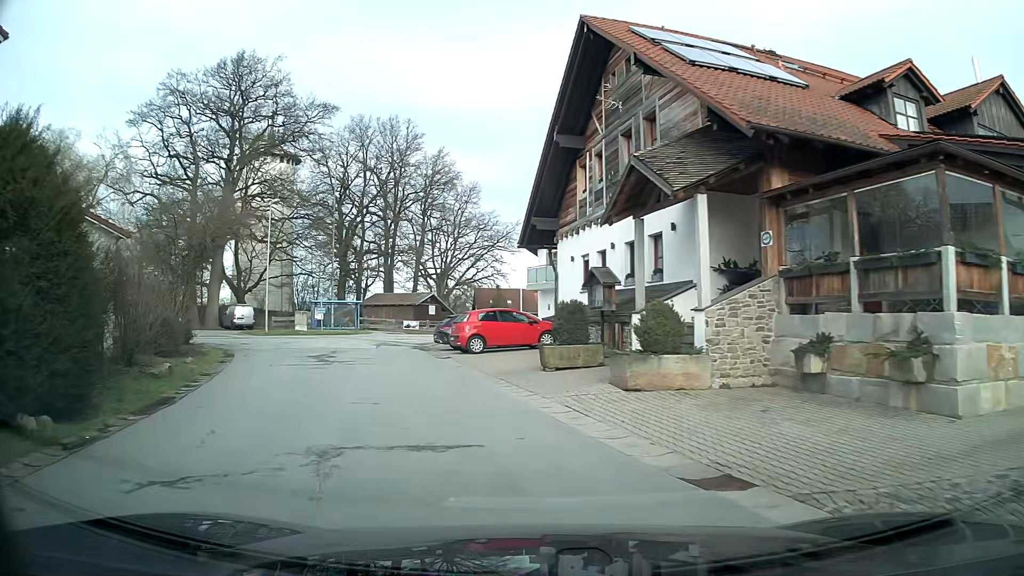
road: unclassified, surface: asphalt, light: Day
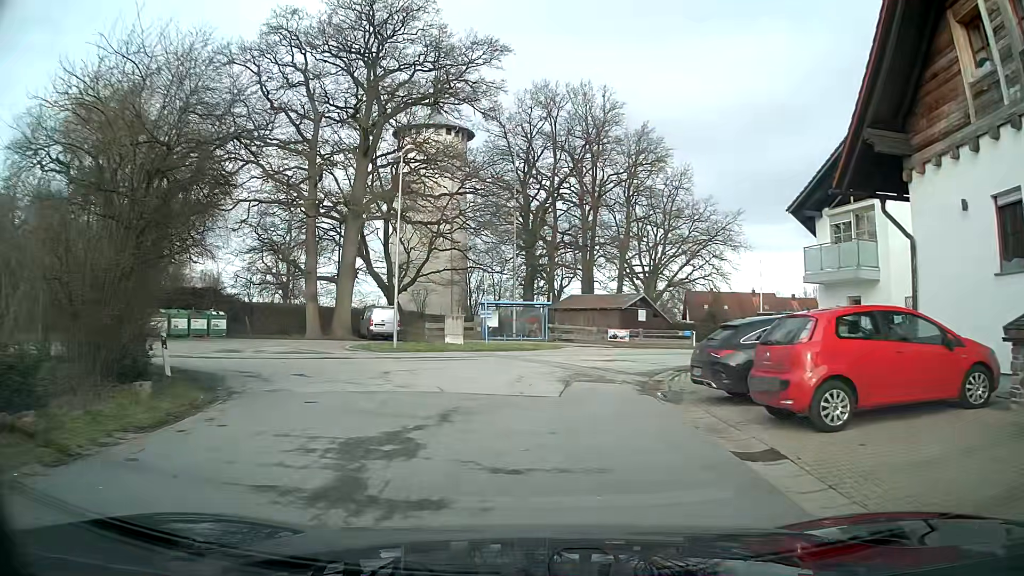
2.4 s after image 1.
(-2.2, +14.5) m; -14°
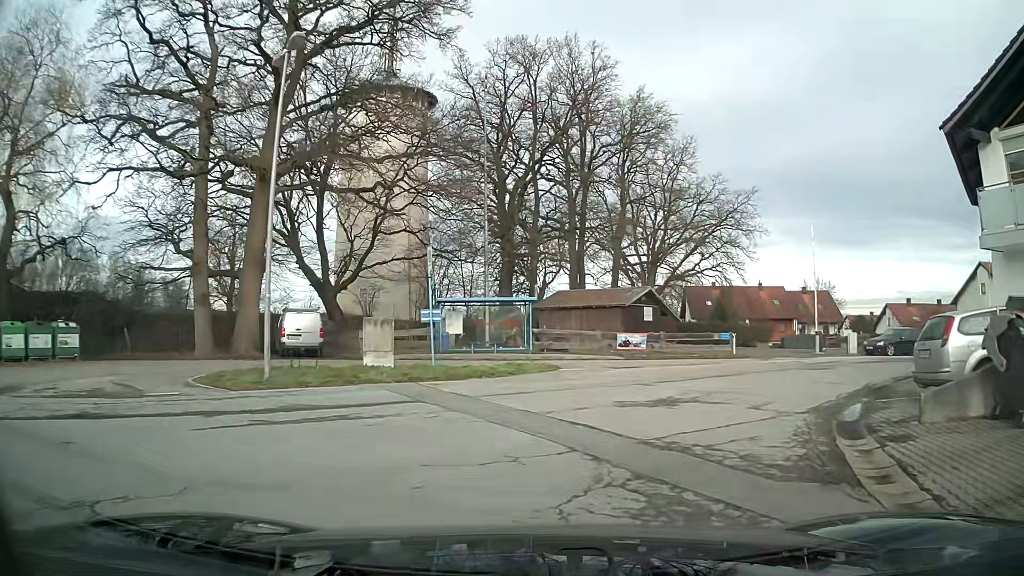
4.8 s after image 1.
(+0.2, +11.9) m; +4°
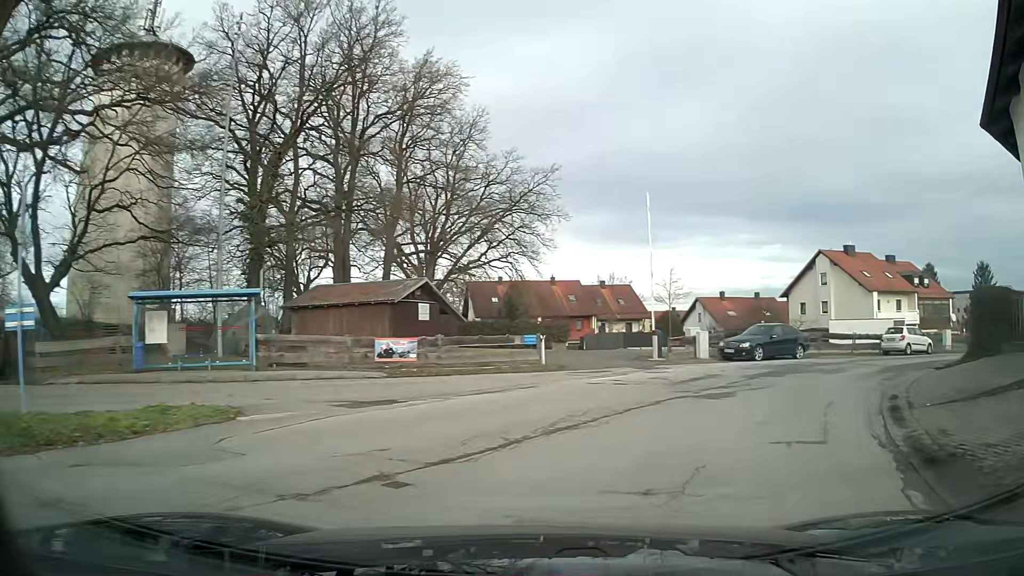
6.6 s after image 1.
(+1.5, +9.0) m; +21°
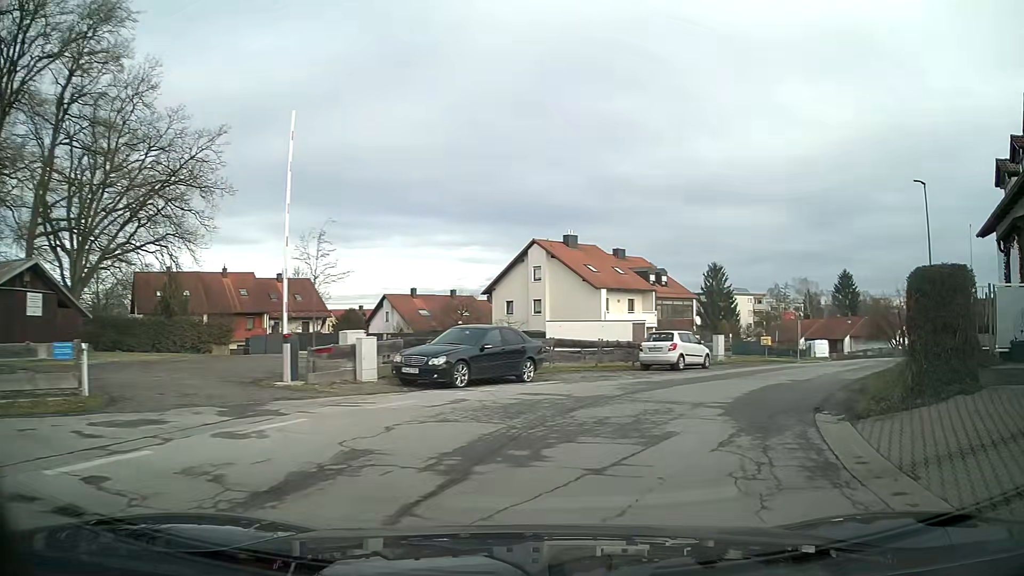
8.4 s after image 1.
(+2.4, +10.2) m; +25°
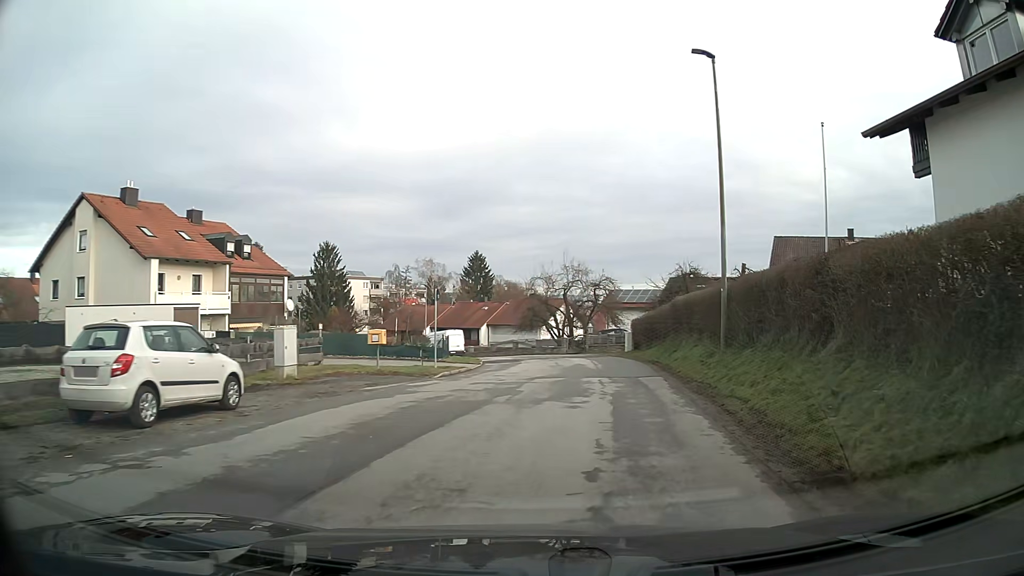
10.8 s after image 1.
(+4.6, +15.4) m; +31°
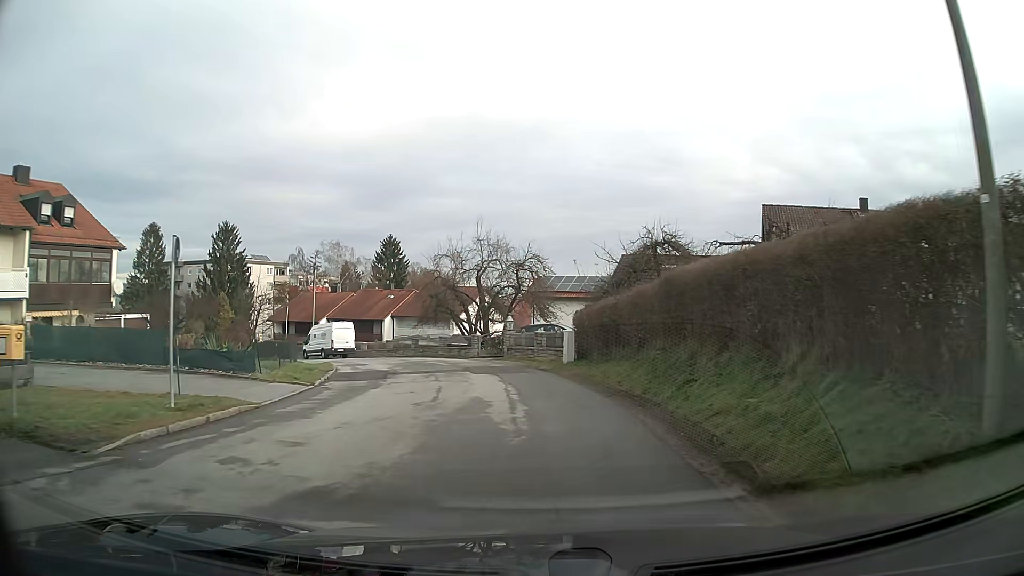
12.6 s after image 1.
(+0.7, +12.7) m; +4°
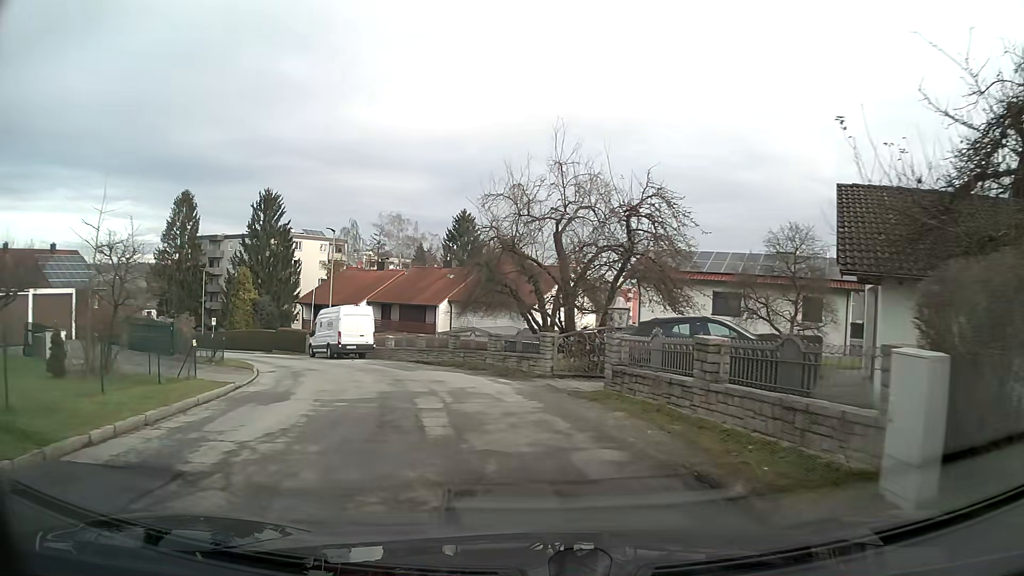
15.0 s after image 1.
(-0.9, +16.8) m; -8°
(-1, +10) (-3, +20) (-9, +28) (-14, +36) (-20, +45) (-26, +53) (-33, +60) (-39, +68) (-46, +75) (-53, +82) m
